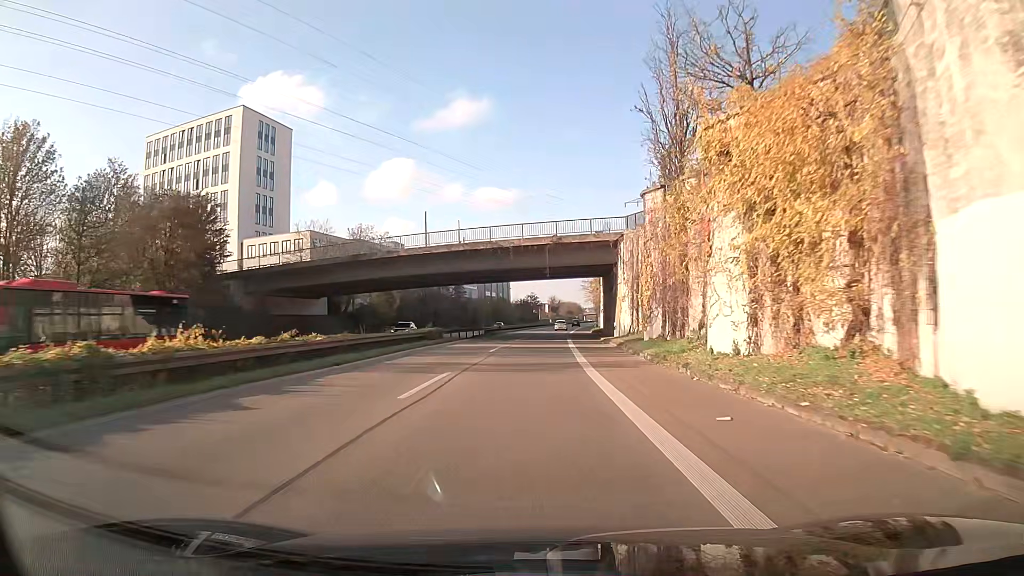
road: trunk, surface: asphalt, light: Day
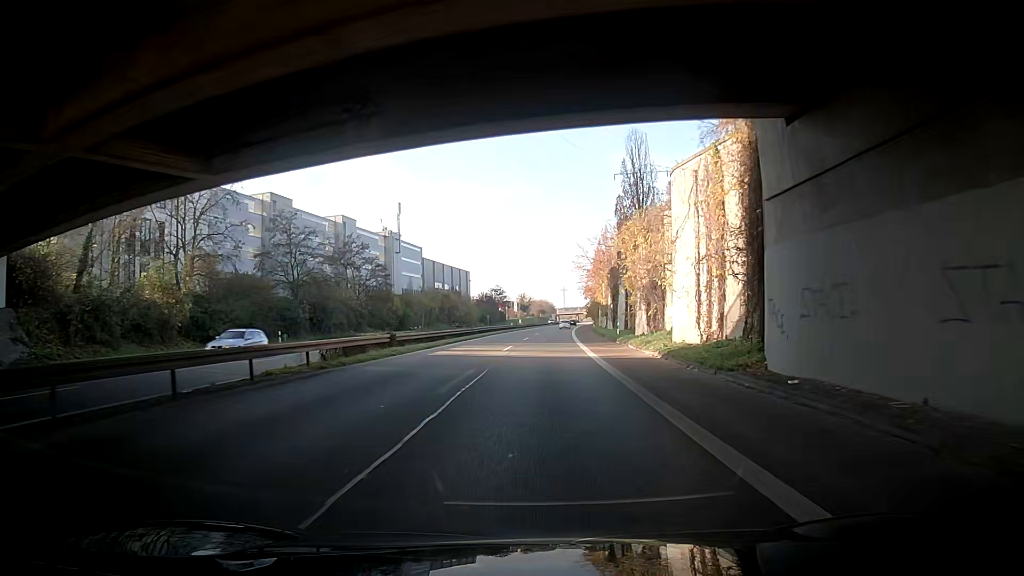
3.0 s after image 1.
(+1.0, +53.4) m; +2°
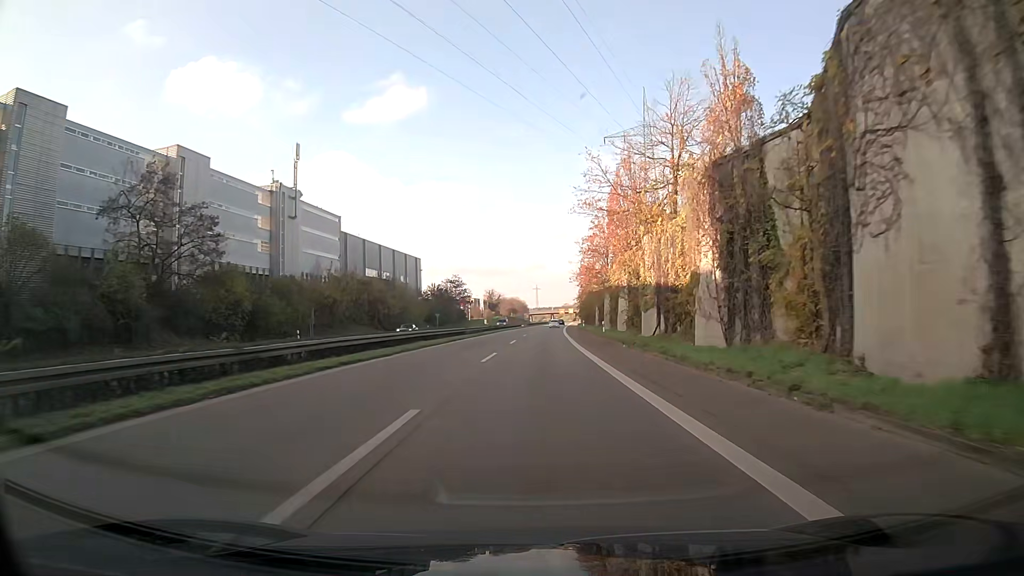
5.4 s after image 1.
(+1.3, +44.9) m; +3°
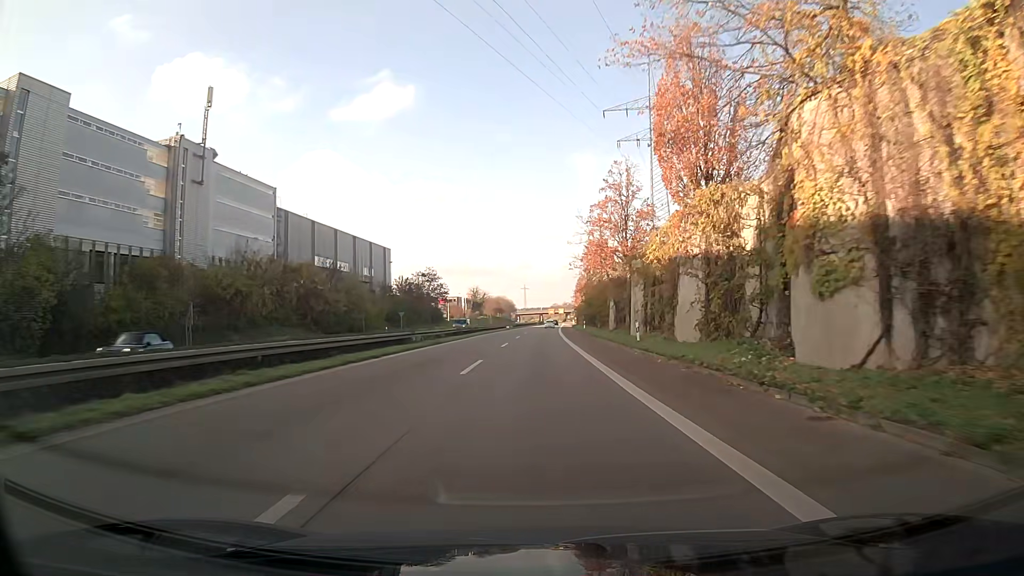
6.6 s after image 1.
(+0.2, +23.1) m; +1°
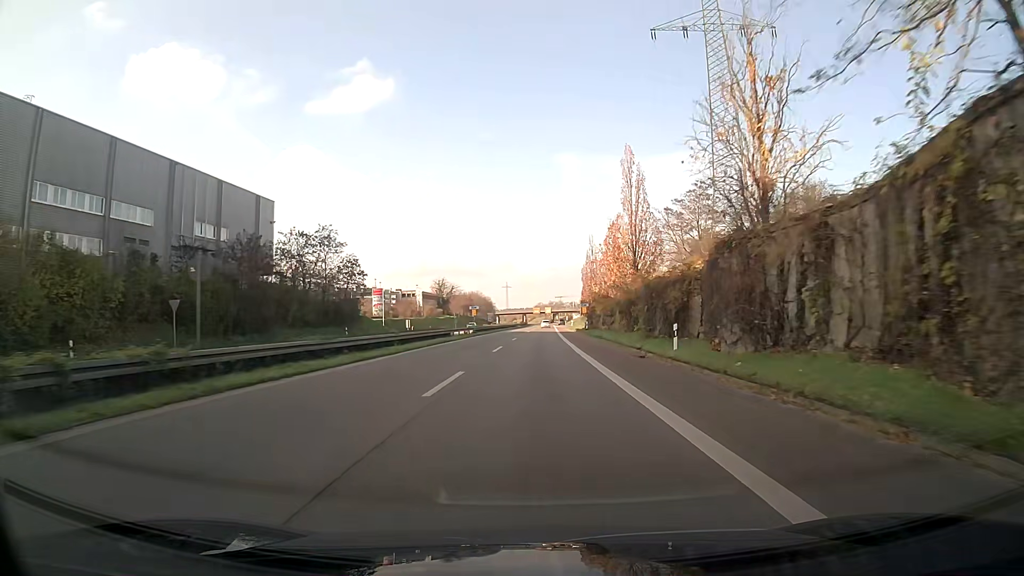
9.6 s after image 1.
(+0.9, +59.5) m; +1°
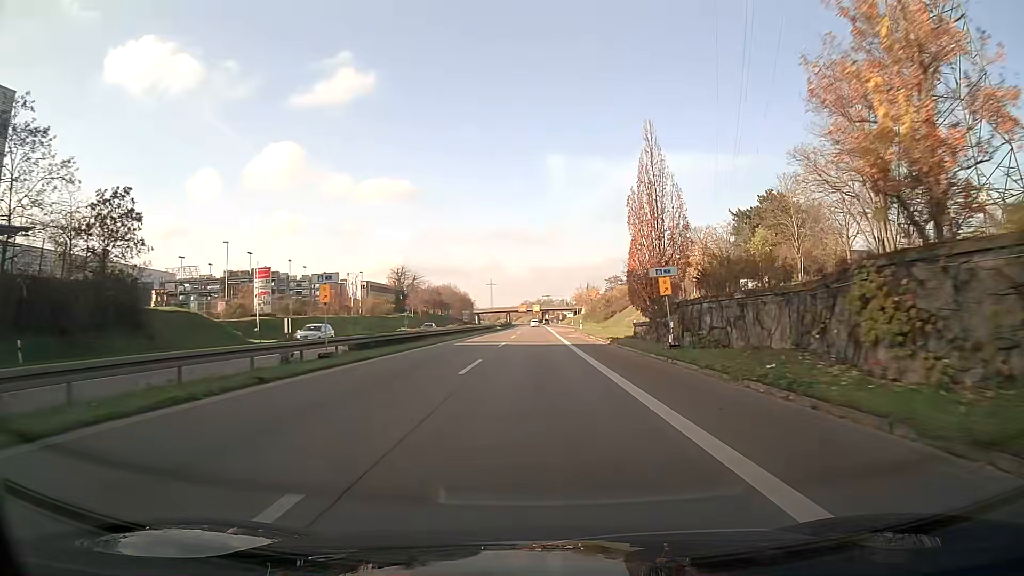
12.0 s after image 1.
(+0.5, +49.2) m; +1°
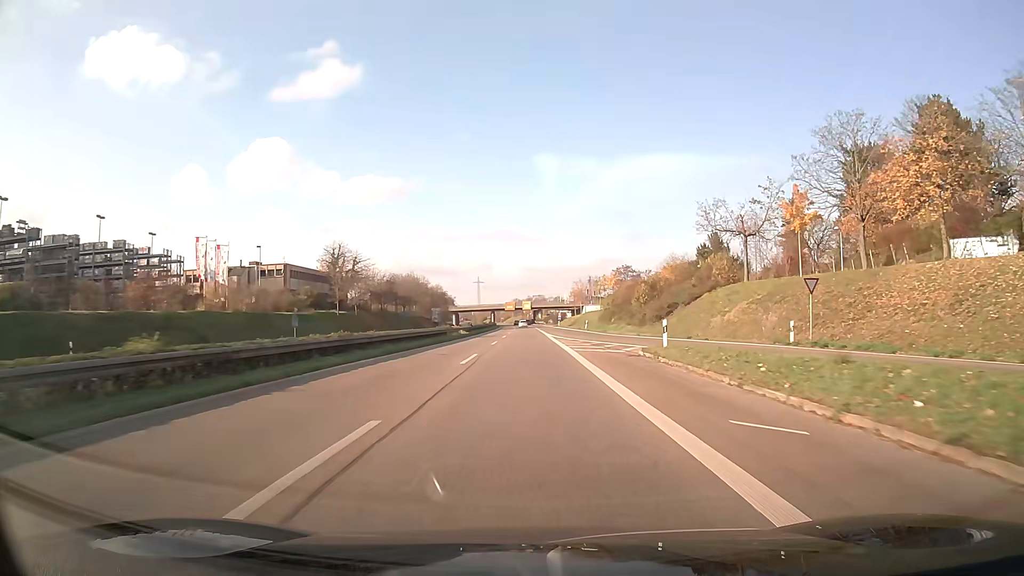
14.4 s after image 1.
(+0.3, +50.3) m; 0°
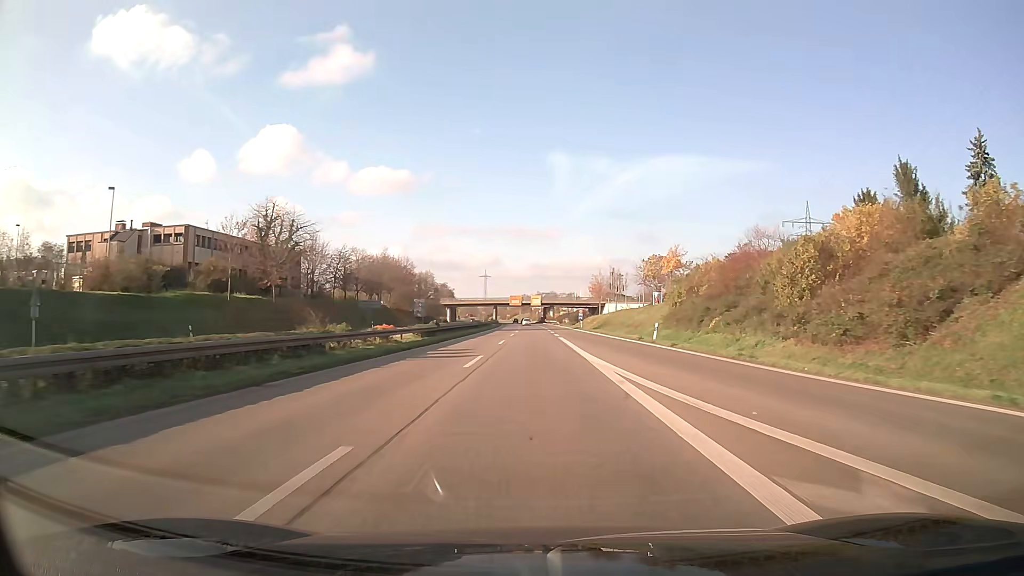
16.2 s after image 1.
(-0.3, +38.2) m; -1°
